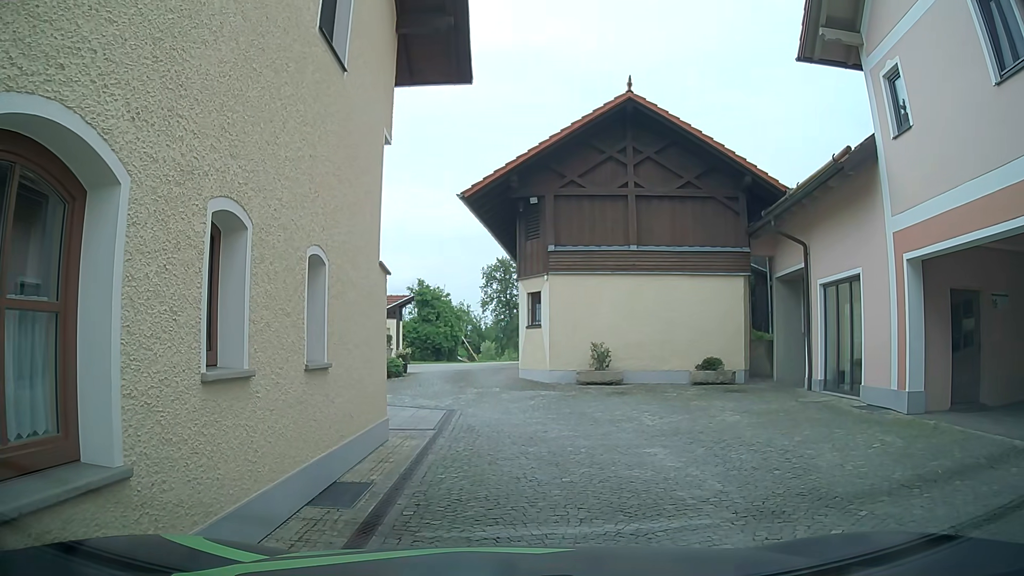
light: Day
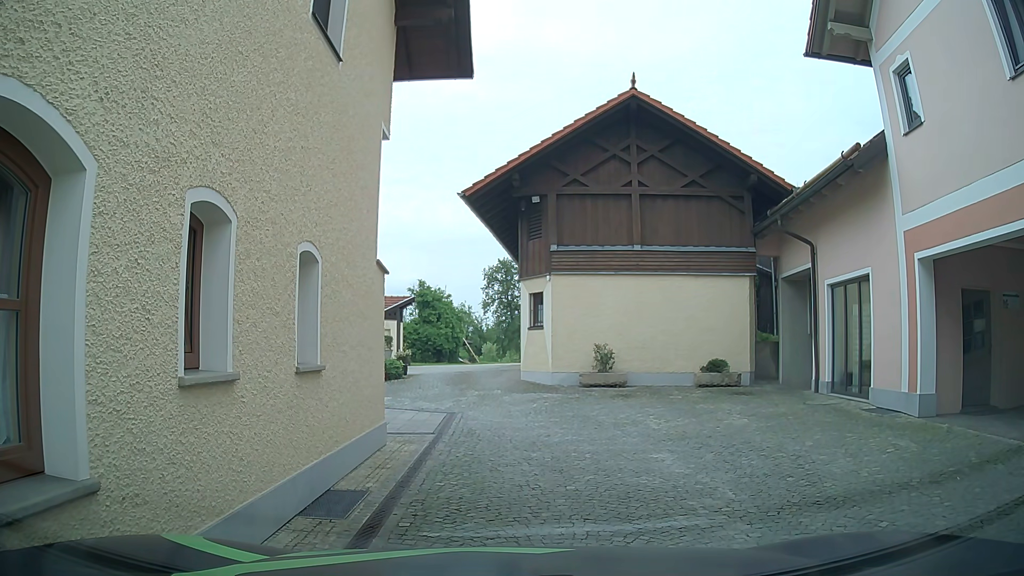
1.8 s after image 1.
(0.0, +0.3) m; 0°
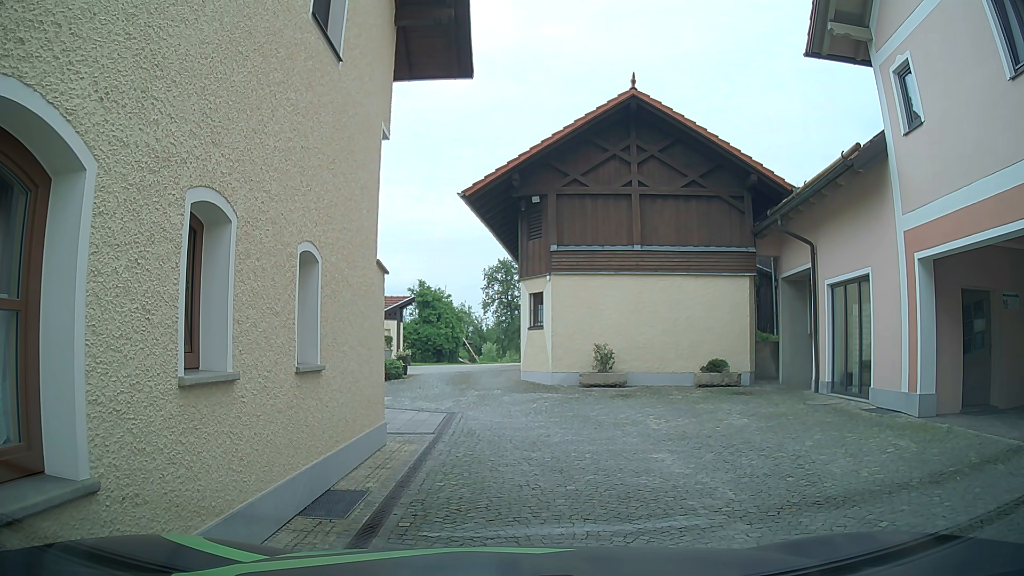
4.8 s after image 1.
(0.0, 0.0) m; 0°
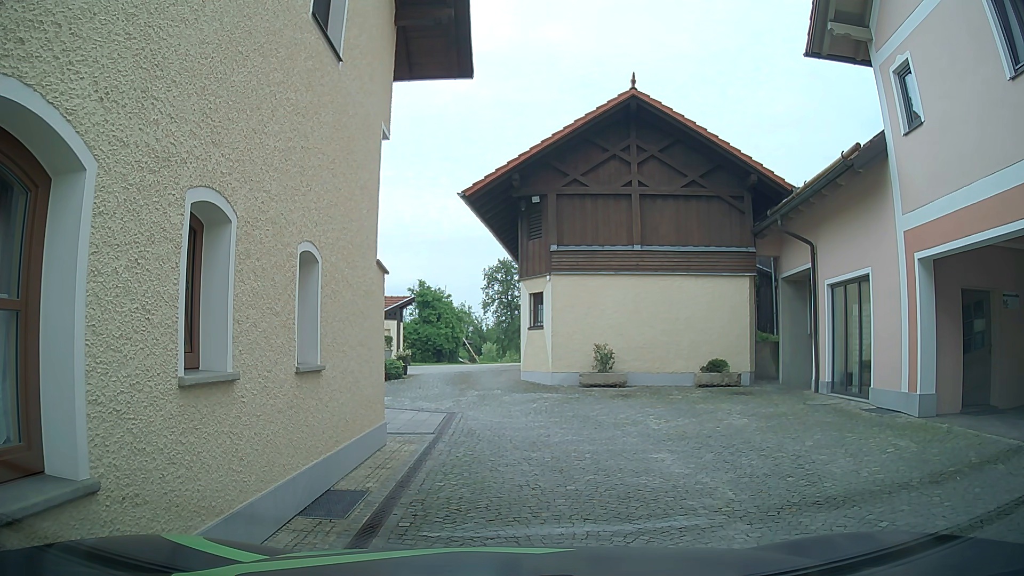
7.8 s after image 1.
(0.0, 0.0) m; 0°
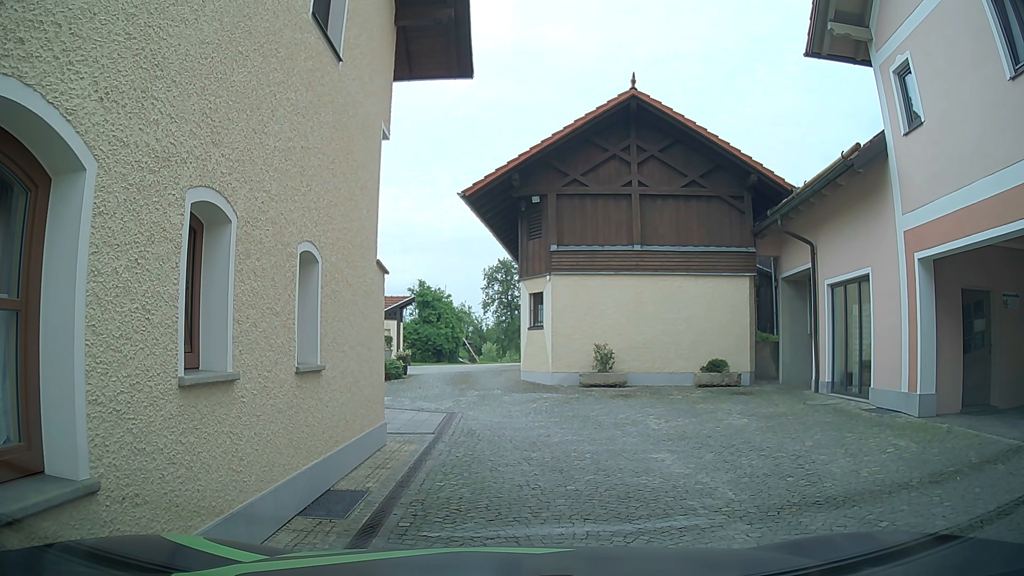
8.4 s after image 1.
(0.0, 0.0) m; 0°
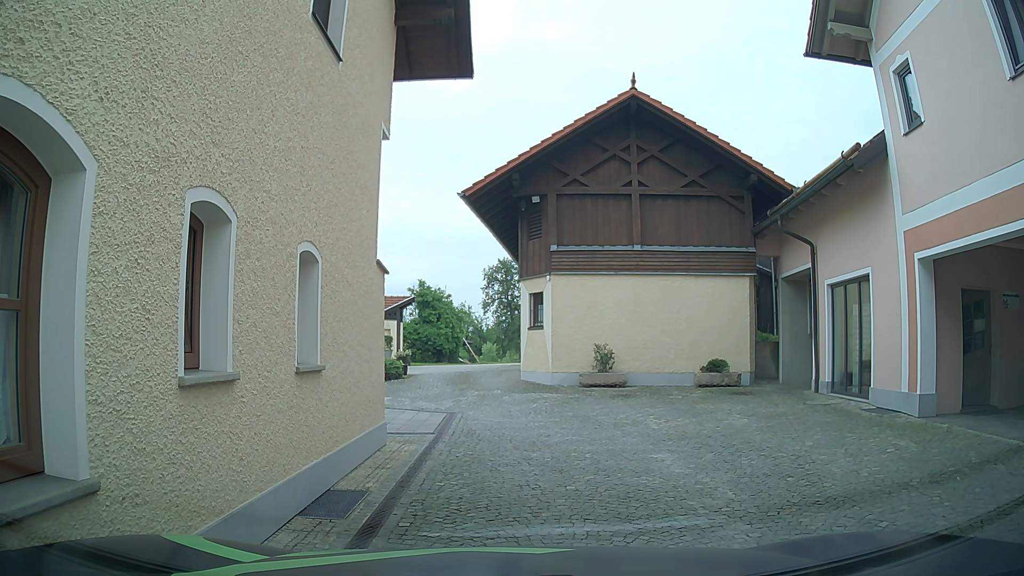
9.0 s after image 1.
(0.0, 0.0) m; 0°
